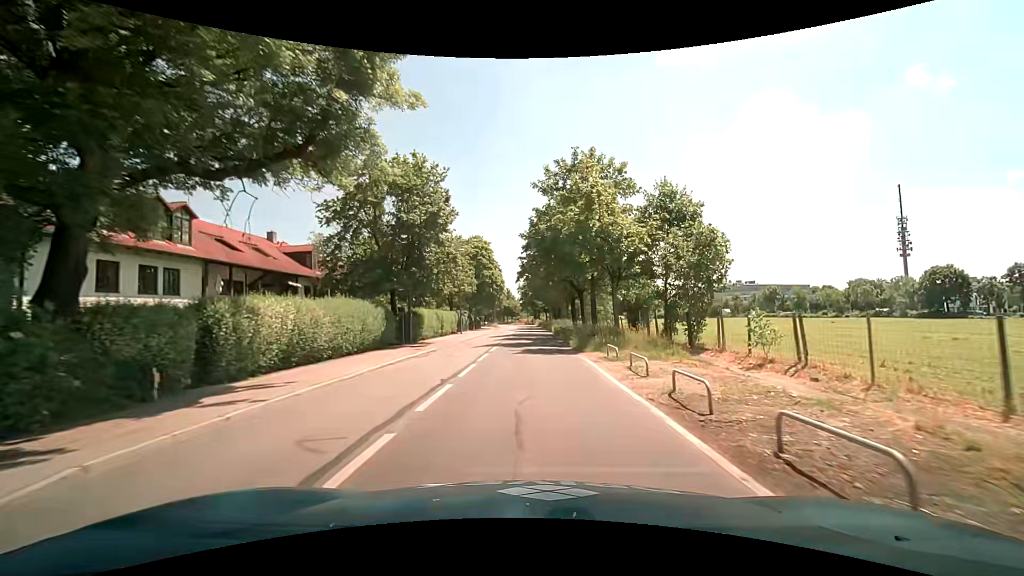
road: tertiary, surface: asphalt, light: Day
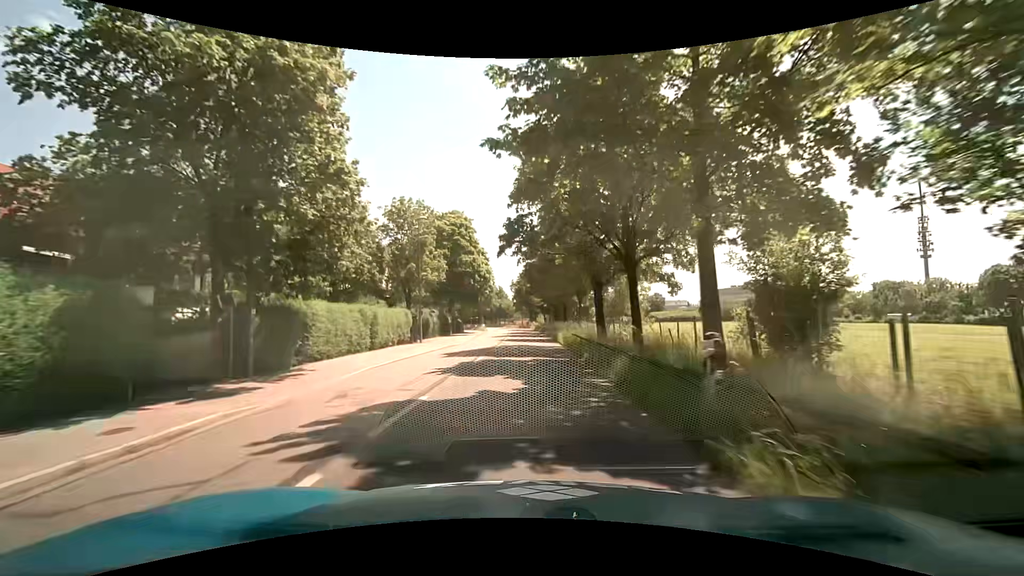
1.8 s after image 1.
(0.0, +19.7) m; 0°
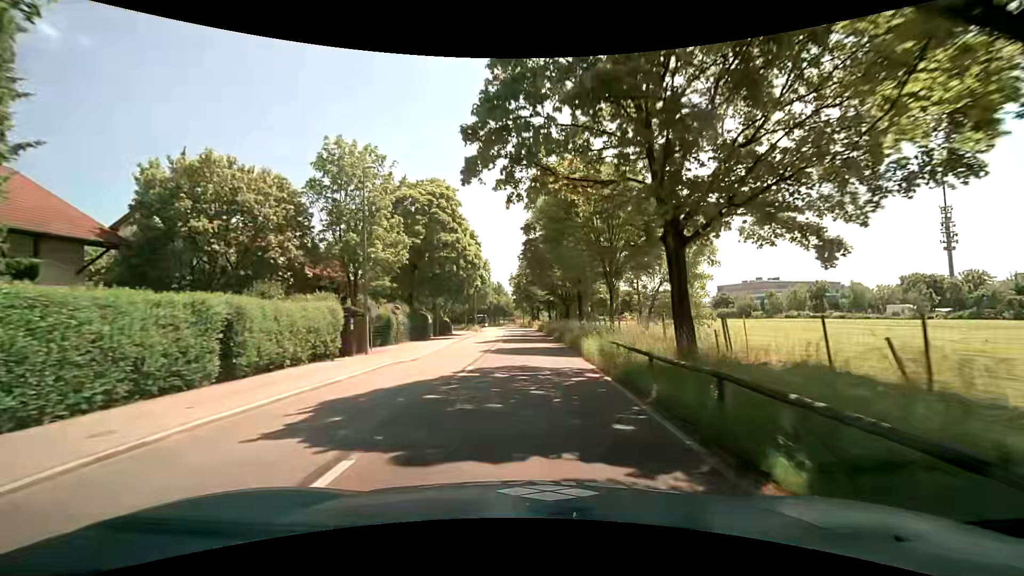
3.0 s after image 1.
(-0.1, +13.7) m; 0°
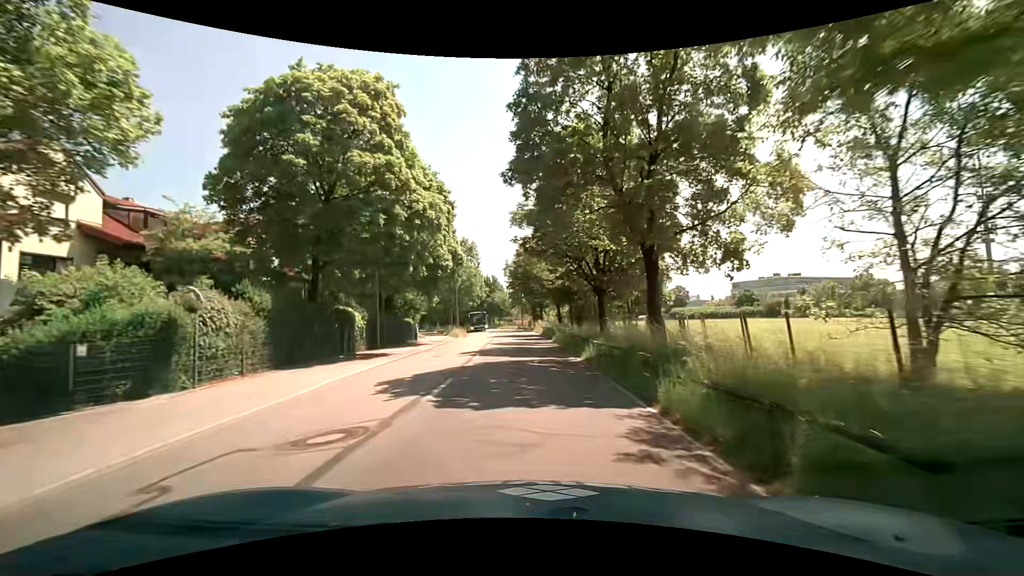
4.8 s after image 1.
(-0.2, +20.9) m; -1°
(0, +10) (0, +20) (0, +30) (0, +40) (-1, +50) (-1, +60) (-2, +70) (-4, +80) (-5, +90) (-7, +99) m
